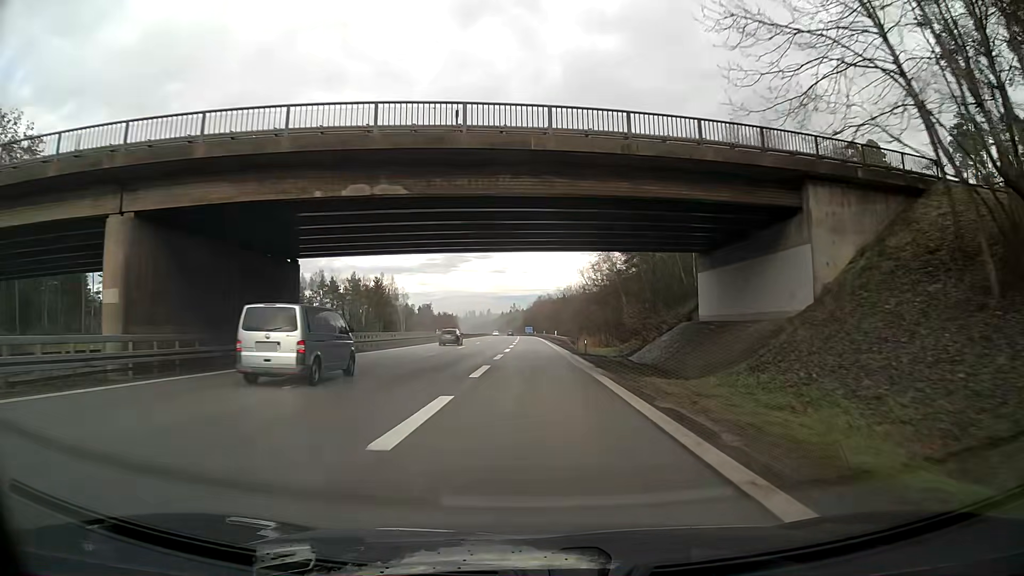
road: motorway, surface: asphalt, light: Day
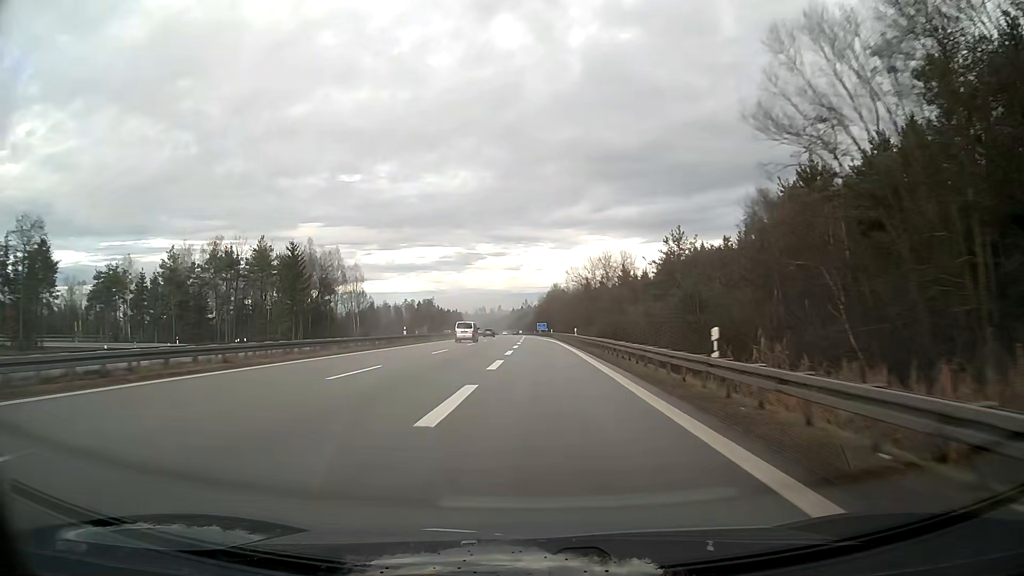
(+0.2, +71.5) m; -1°
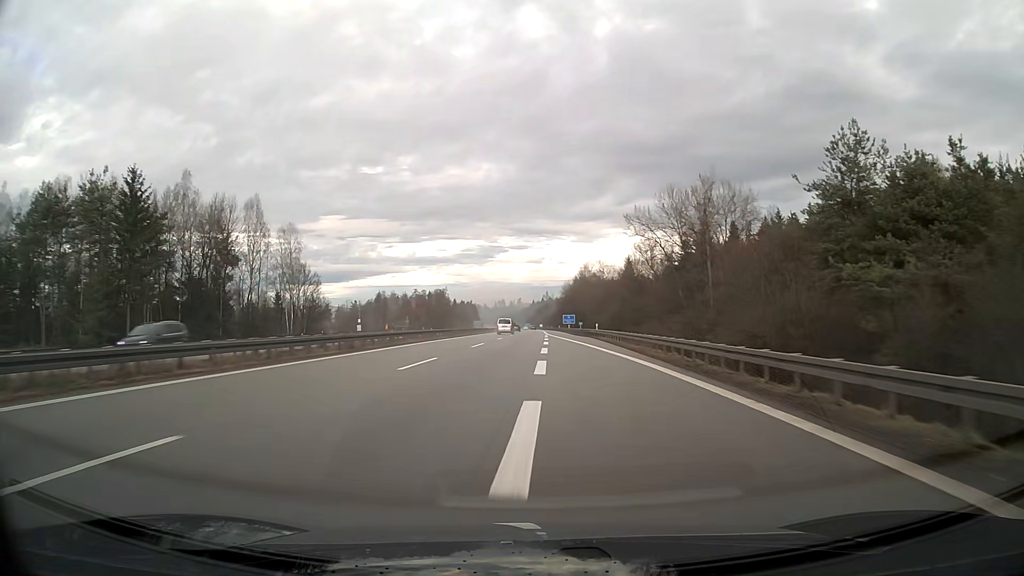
(-1.0, +52.7) m; -2°
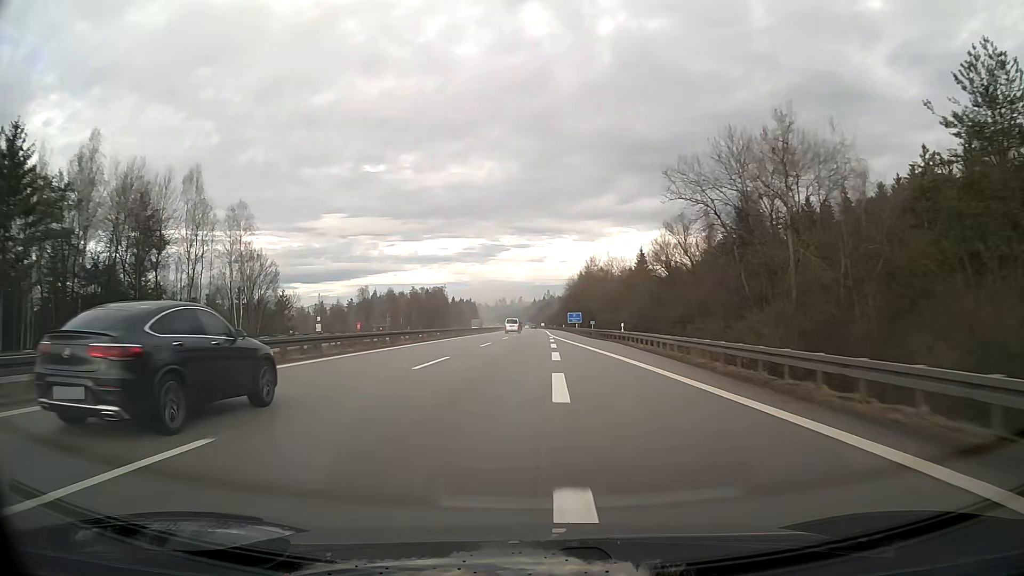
(0.0, +18.2) m; 0°
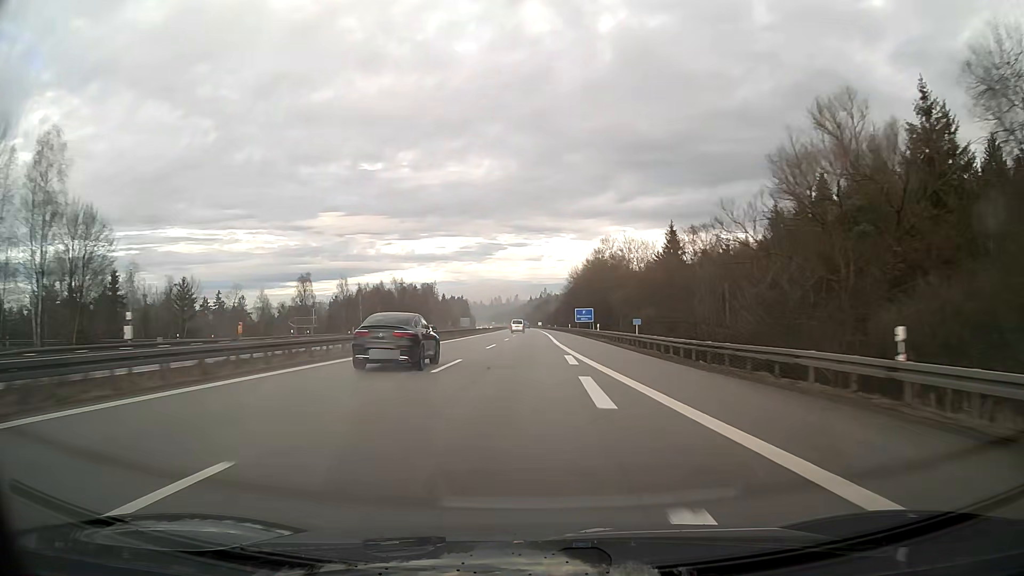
(+0.1, +36.9) m; 0°
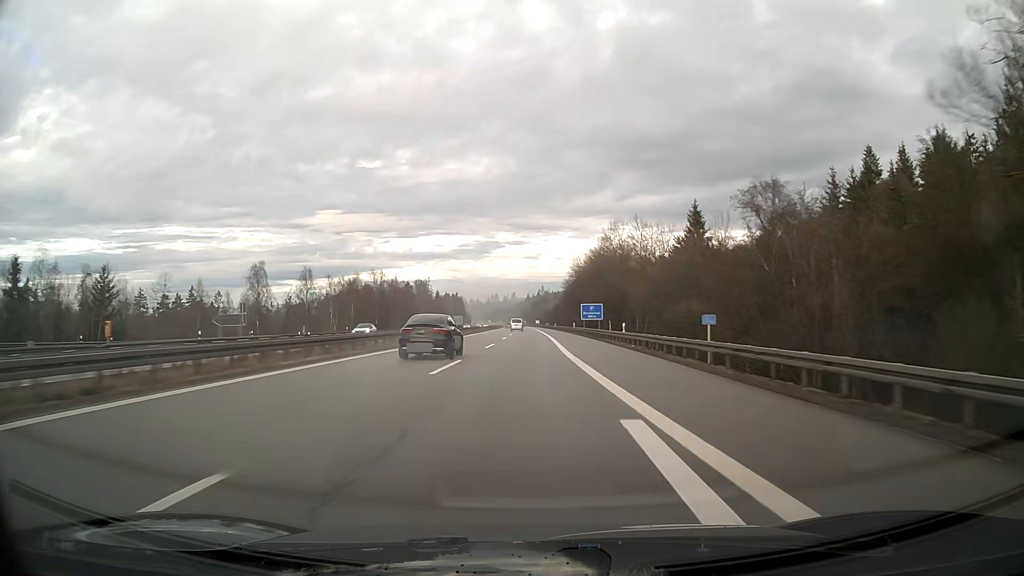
(0.0, +18.8) m; 0°
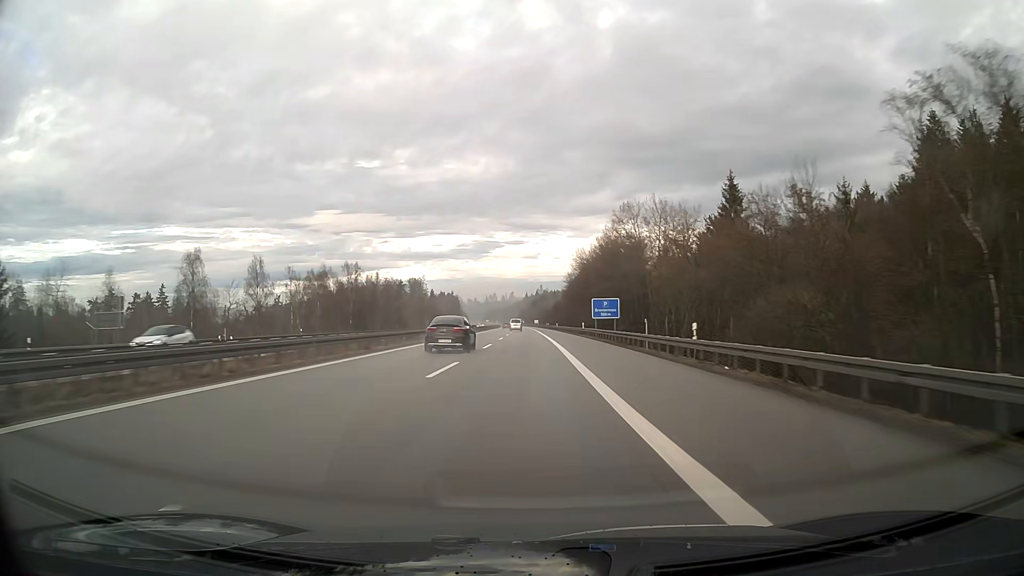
(0.0, +18.9) m; 0°
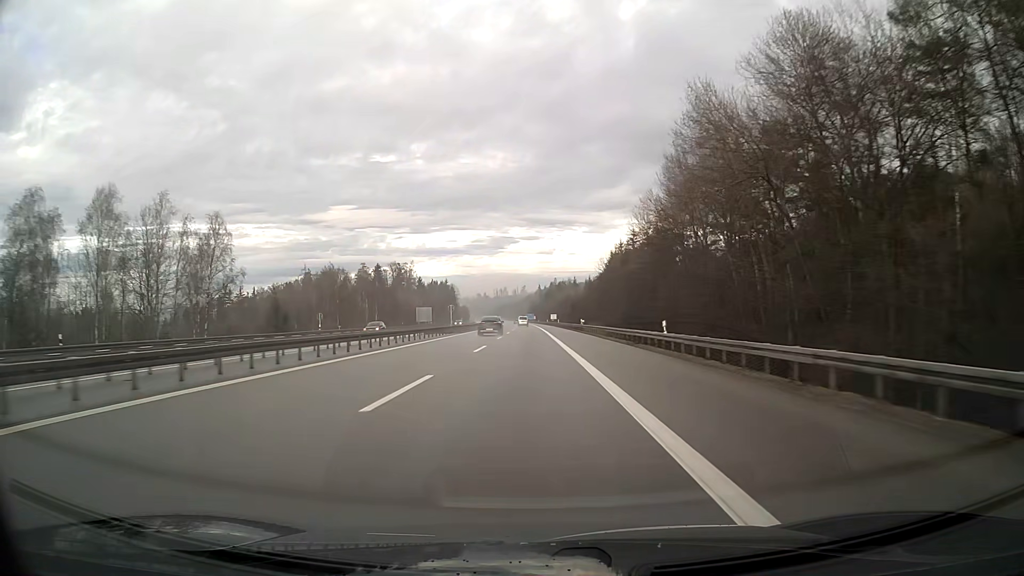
(-0.8, +96.9) m; -1°
